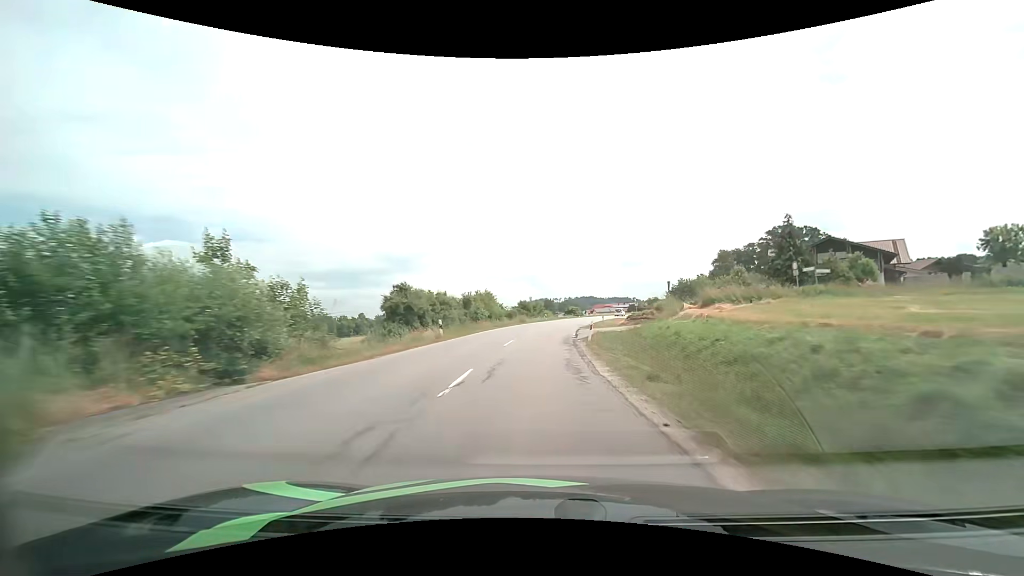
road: secondary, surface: asphalt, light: Day
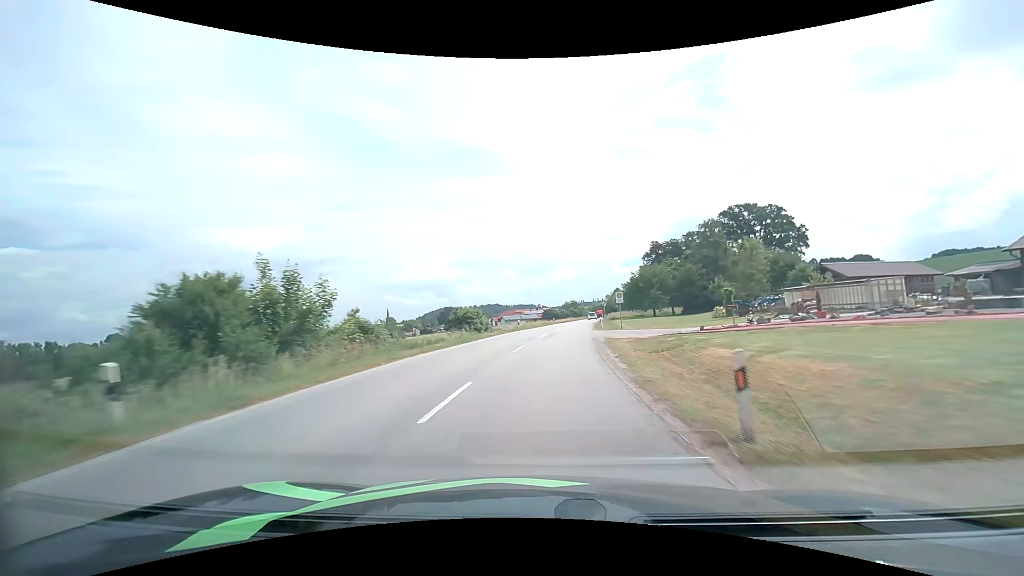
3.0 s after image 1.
(+5.0, +61.5) m; +11°
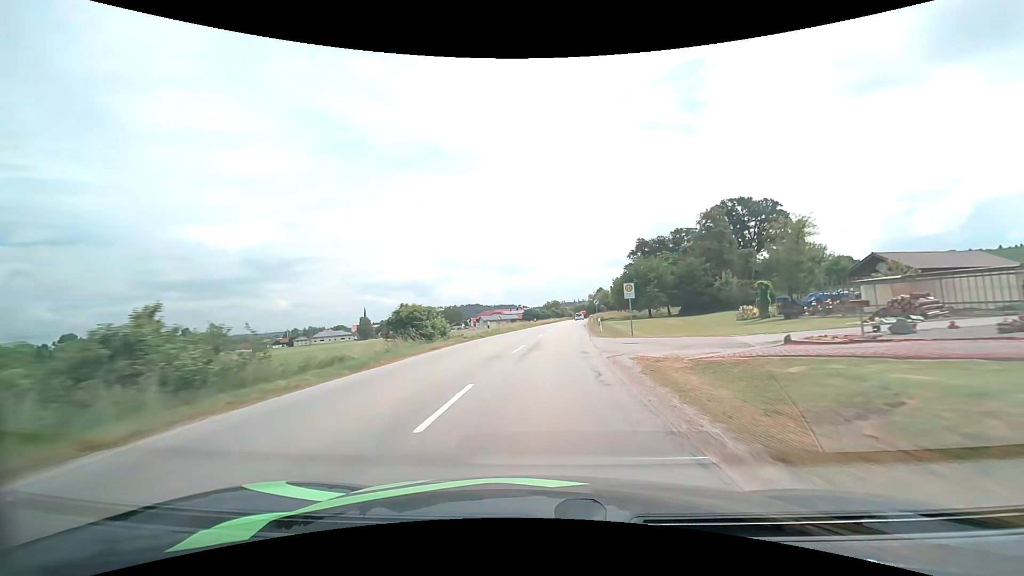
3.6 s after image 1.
(+0.2, +12.4) m; +2°
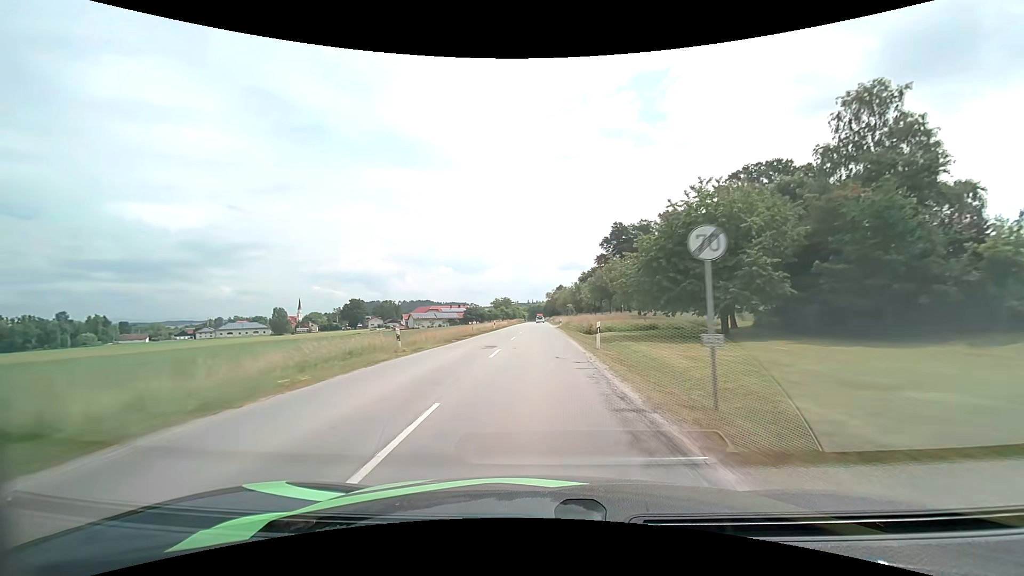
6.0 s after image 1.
(+3.3, +49.8) m; +6°
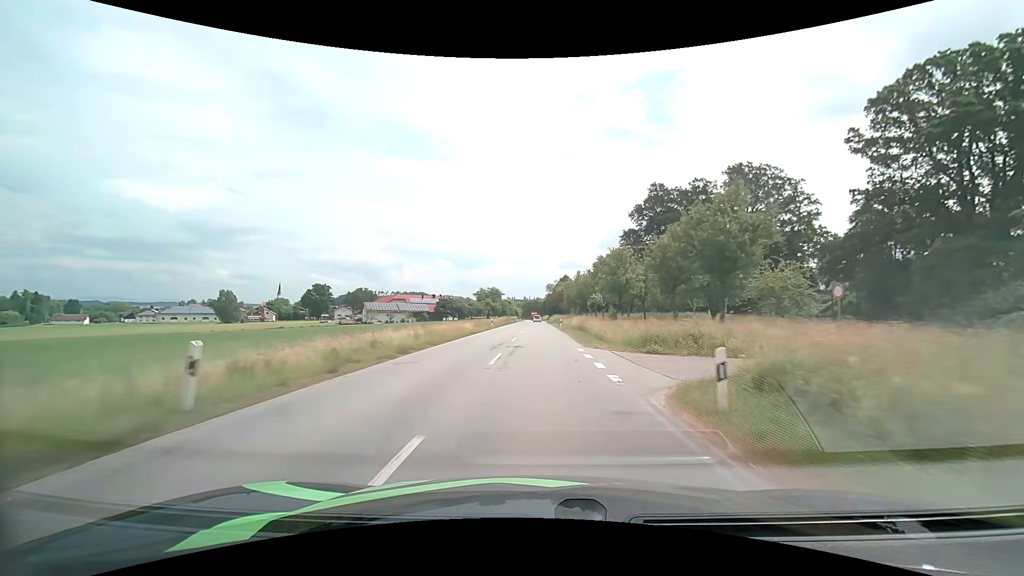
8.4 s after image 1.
(0.0, +50.4) m; +1°
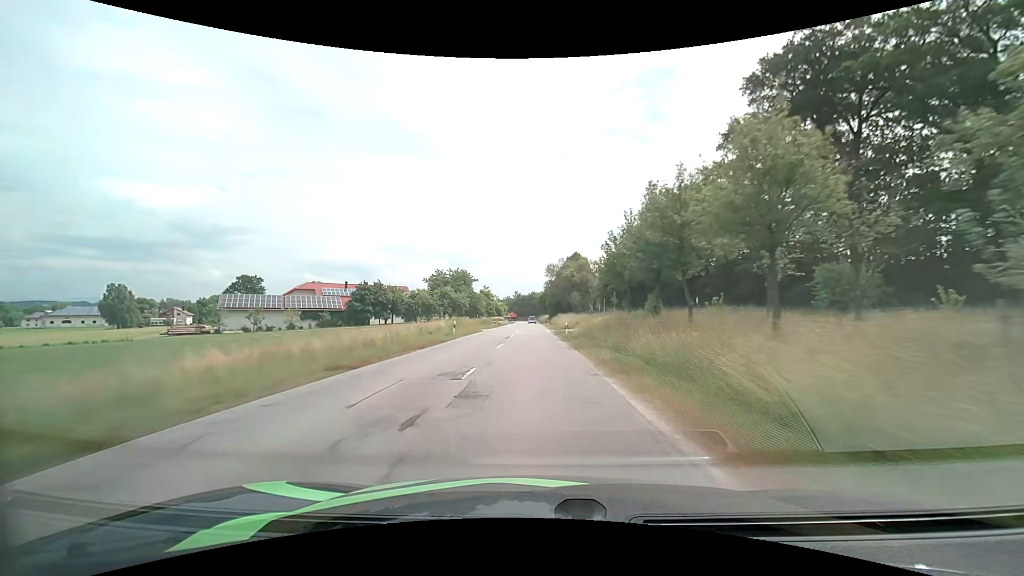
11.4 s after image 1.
(+0.2, +65.0) m; 0°
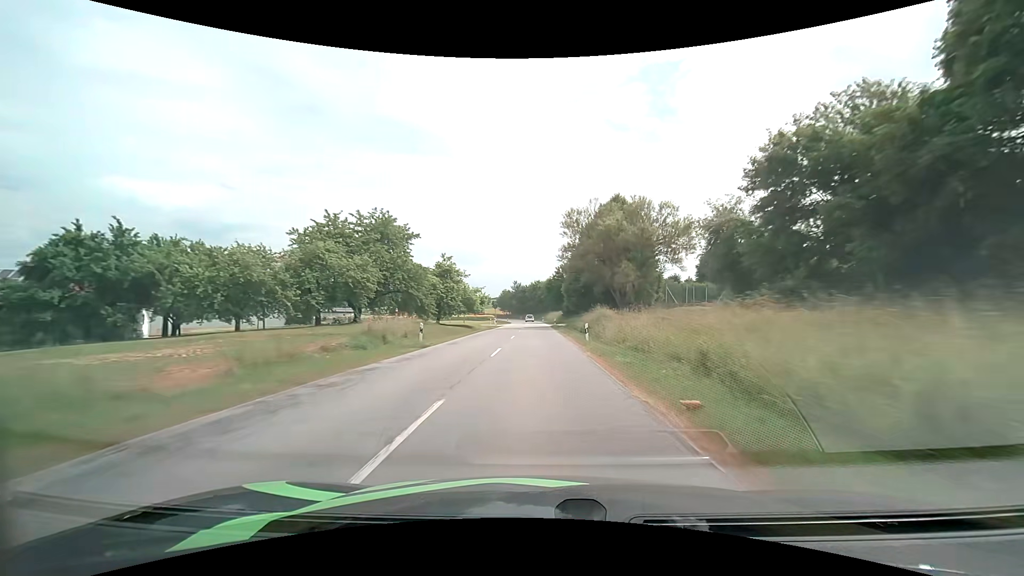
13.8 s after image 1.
(-0.6, +53.2) m; -1°
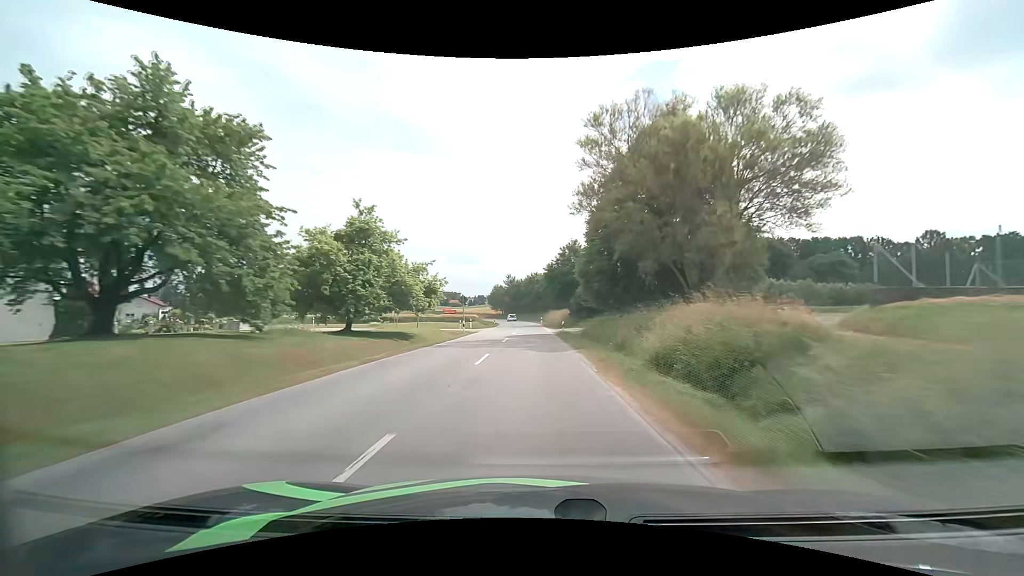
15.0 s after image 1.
(+0.1, +26.2) m; +1°
(0, +10) (0, +20) (0, +30) (-1, +40) (-1, +50) (-1, +60) (-1, +70) (-2, +80) (-3, +90) (-4, +100) m
